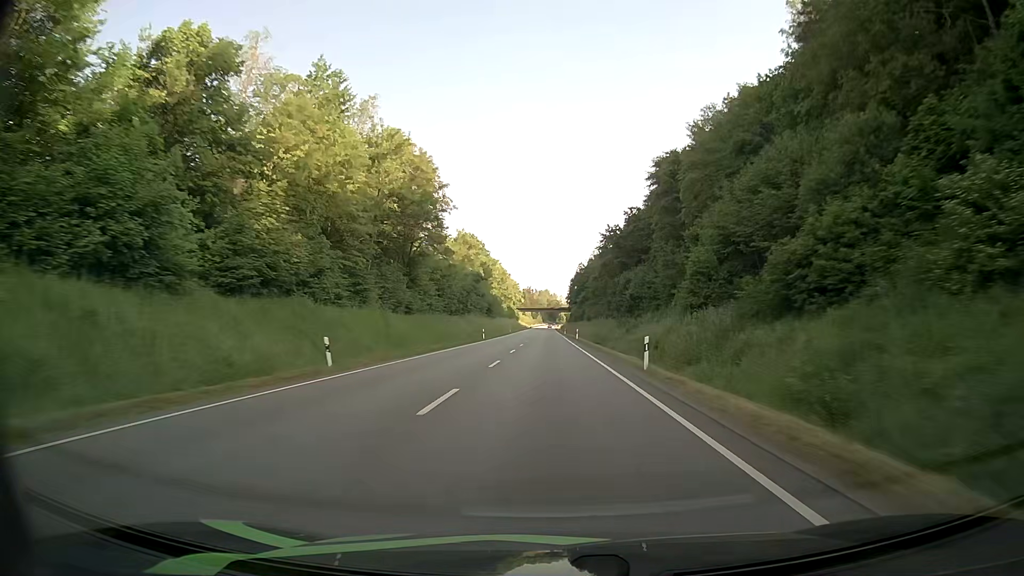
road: primary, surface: asphalt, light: Day
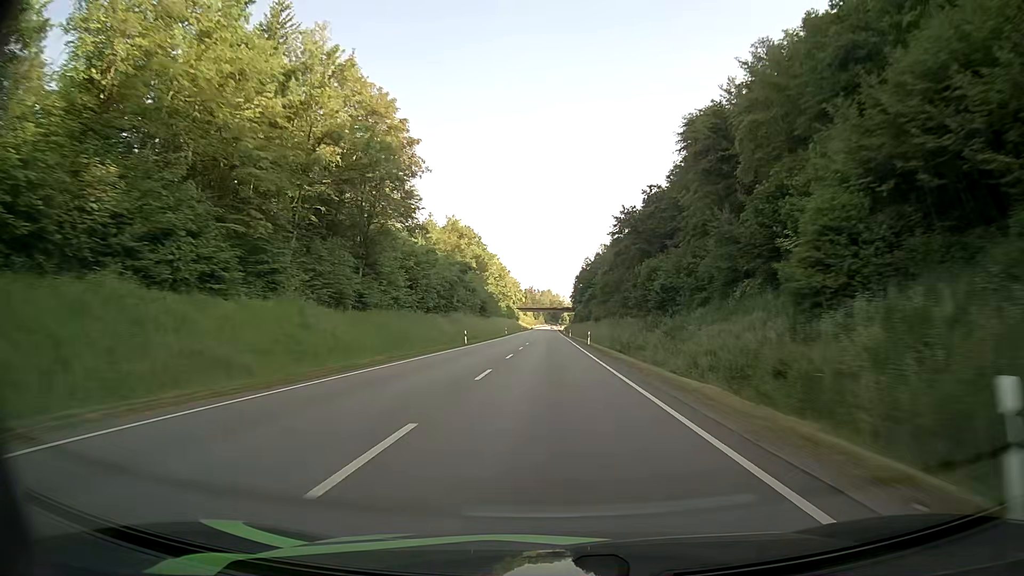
(-0.1, +16.9) m; -1°
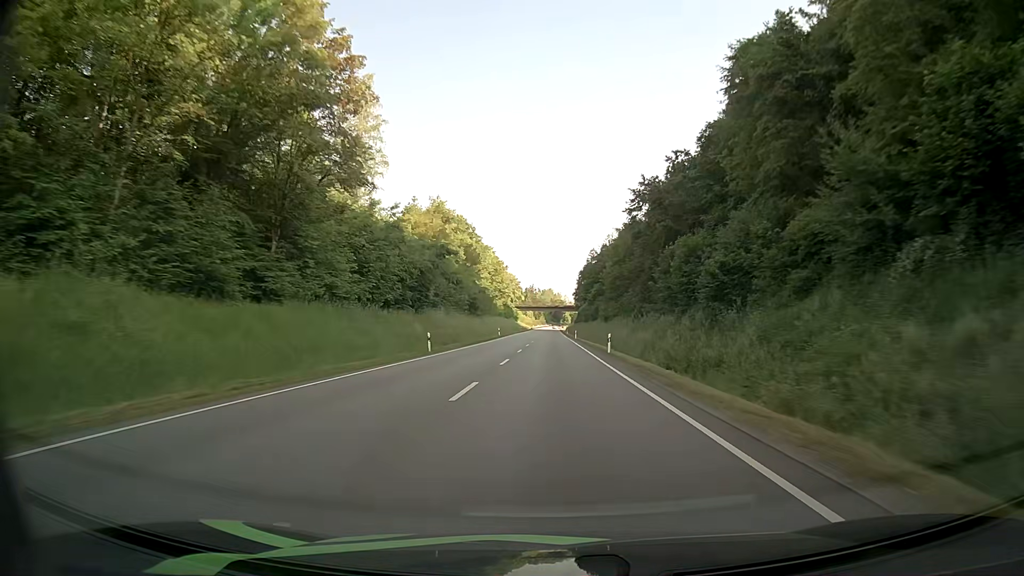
(0.0, +16.9) m; 0°
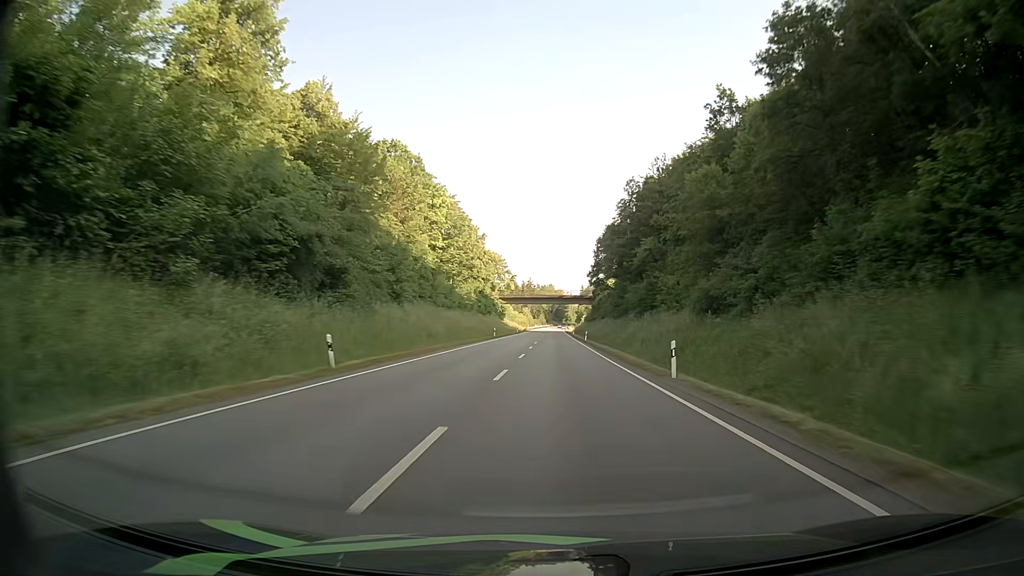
(-0.2, +67.4) m; 0°
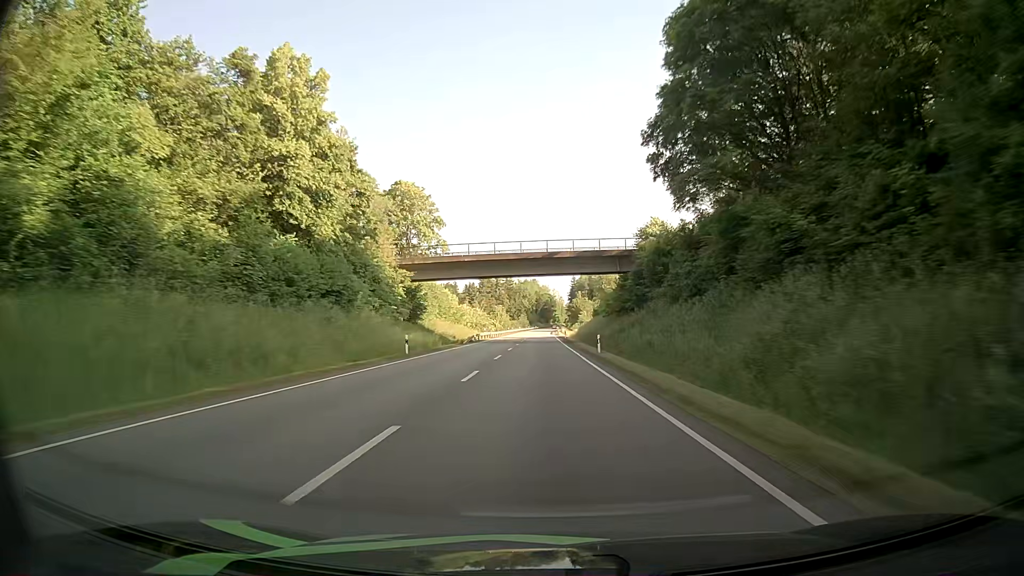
(+1.1, +83.7) m; +1°
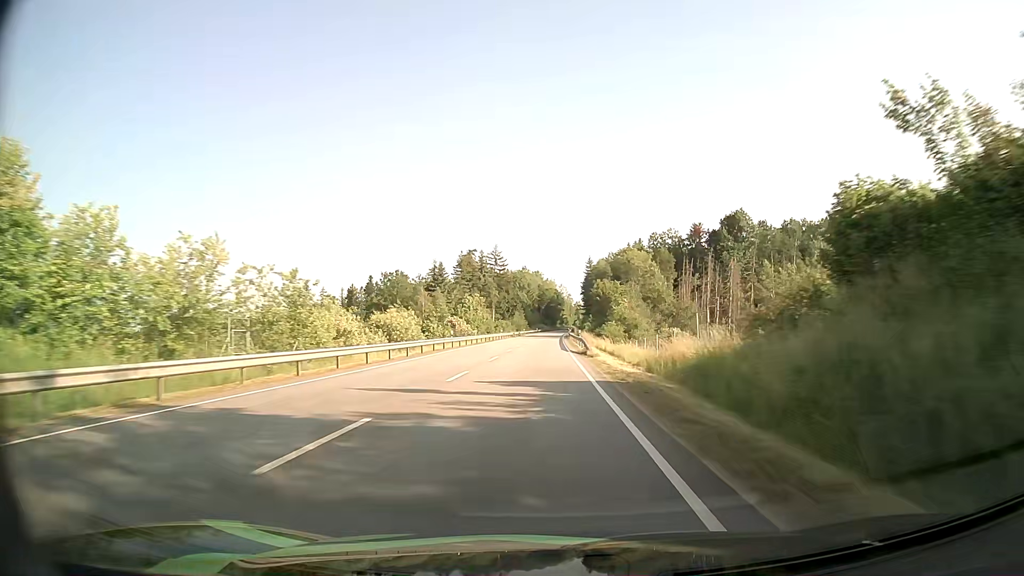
(+0.1, +83.0) m; 0°
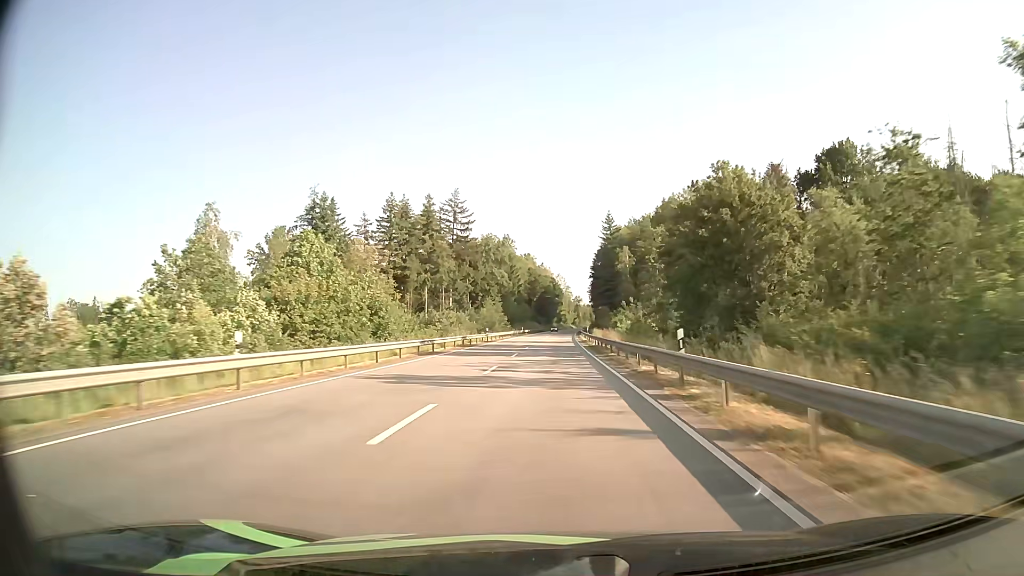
(-0.3, +82.2) m; 0°
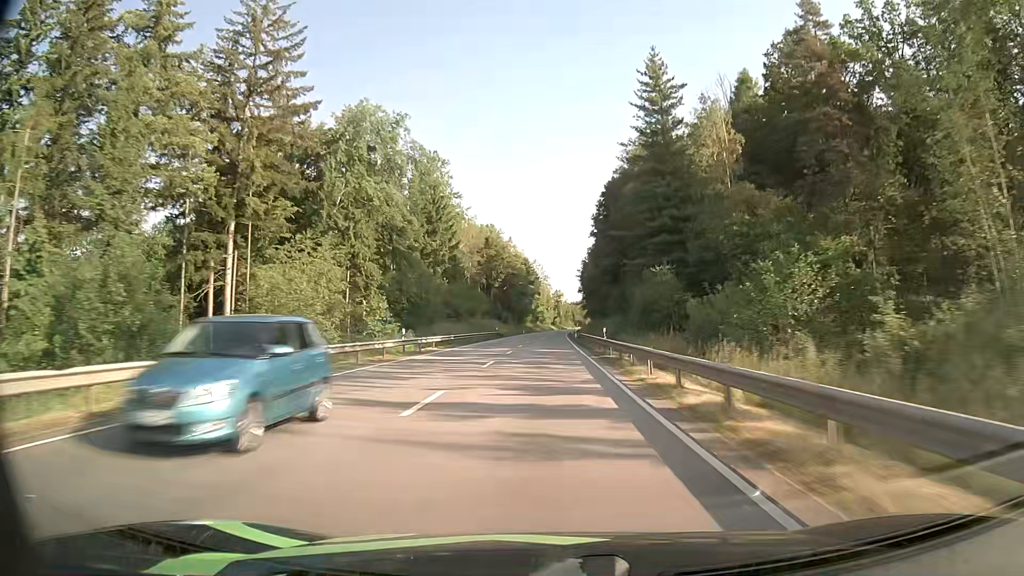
(+1.3, +81.3) m; +2°
(0, +10) (0, +20) (0, +30) (0, +40) (0, +50) (0, +60) (0, +70) (0, +80) (+1, +90) (+1, +100) m
